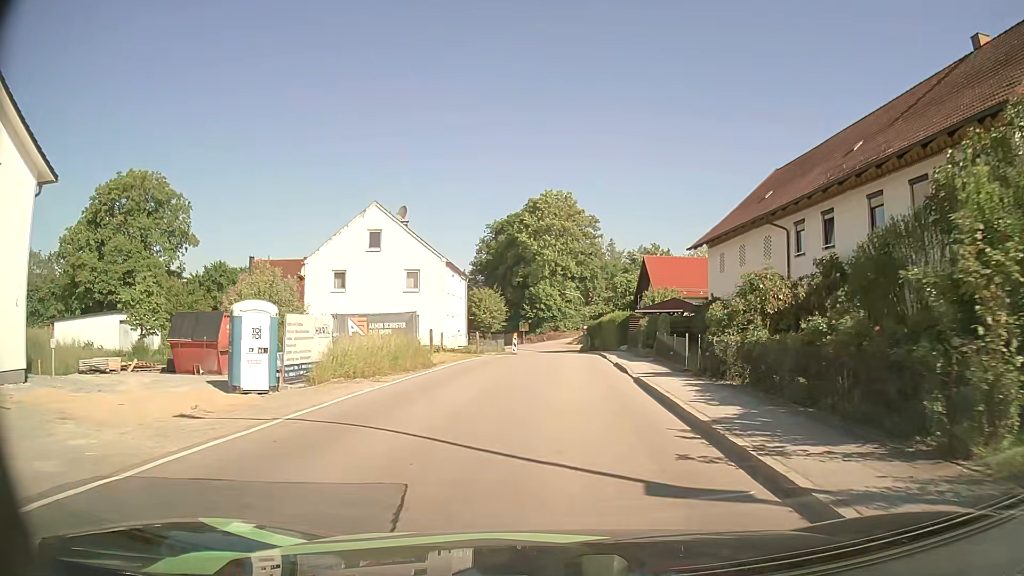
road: secondary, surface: asphalt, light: Day
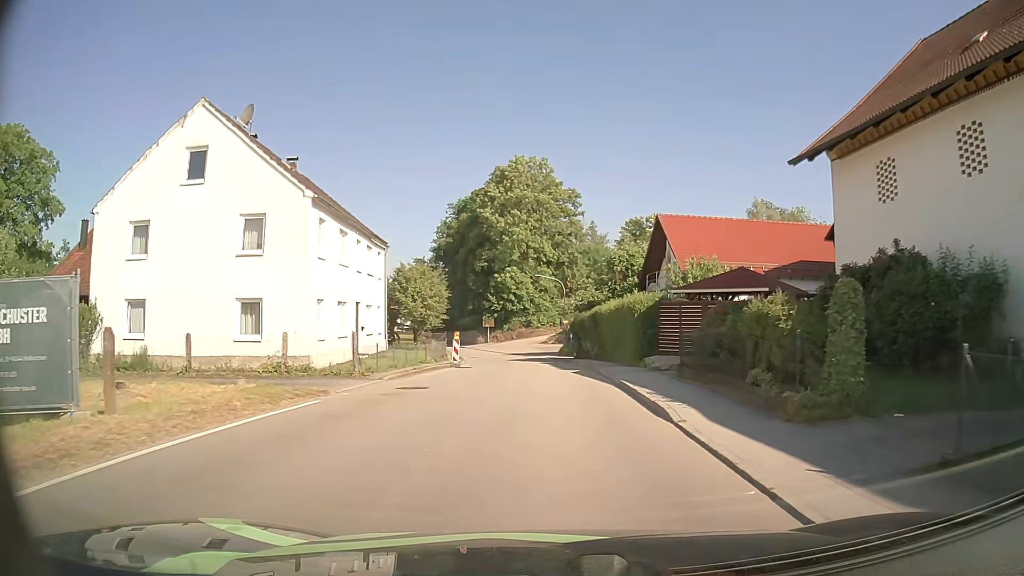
(+0.5, +20.7) m; +2°
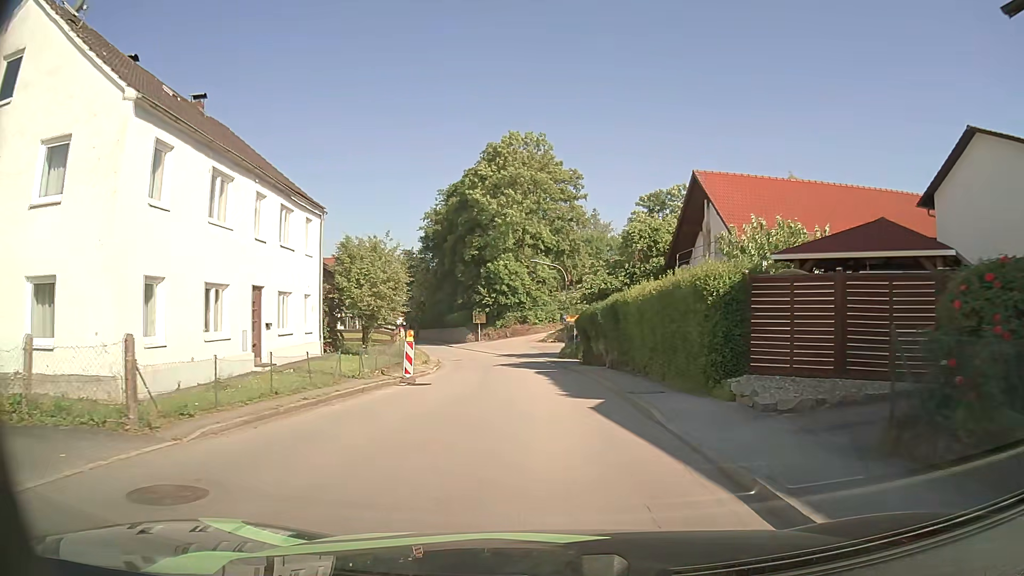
(+0.1, +10.8) m; 0°
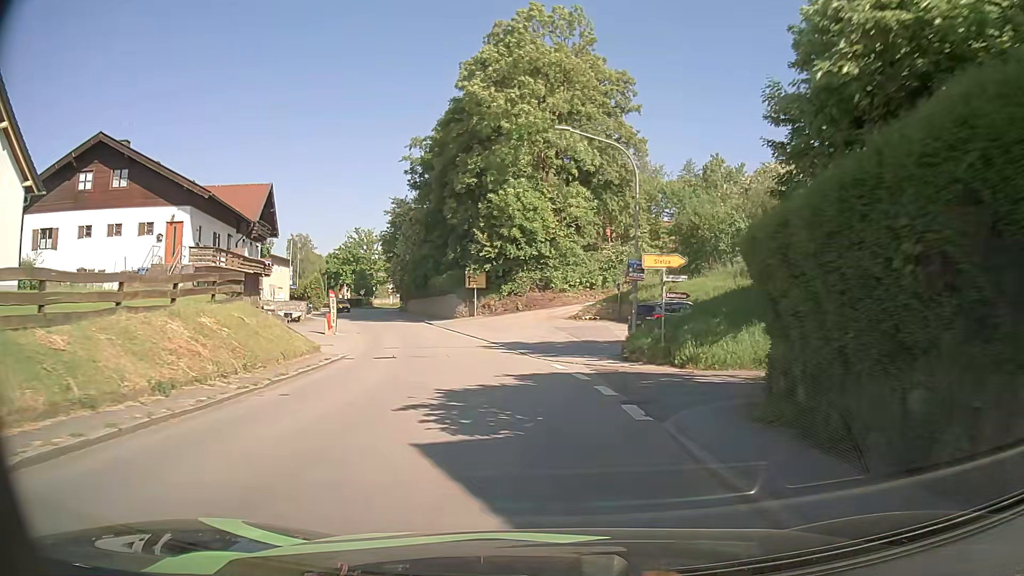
(-0.4, +29.8) m; -3°
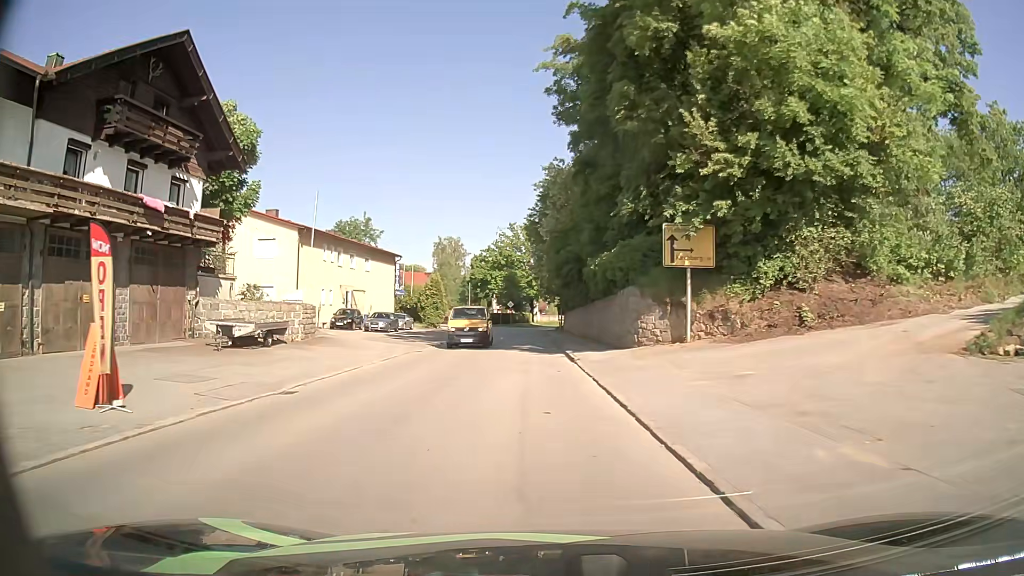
(-3.2, +31.9) m; -15°
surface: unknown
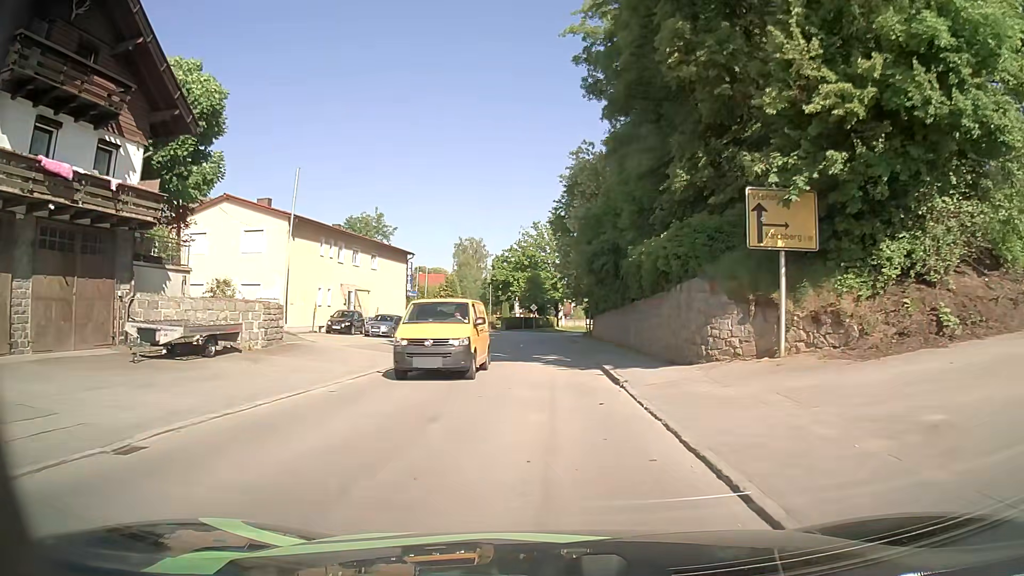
(-0.2, +6.1) m; -2°
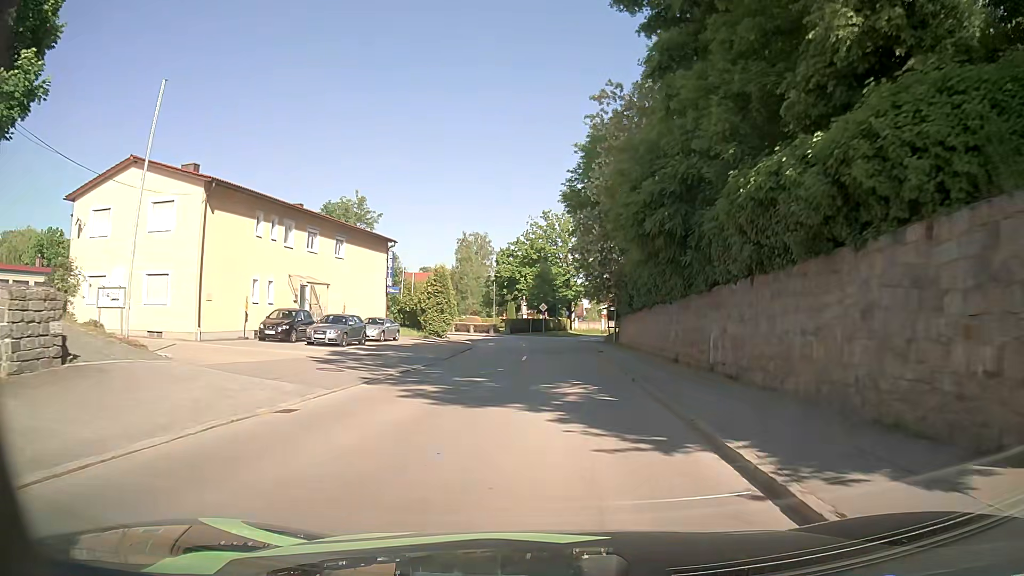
(-0.1, +11.8) m; -1°
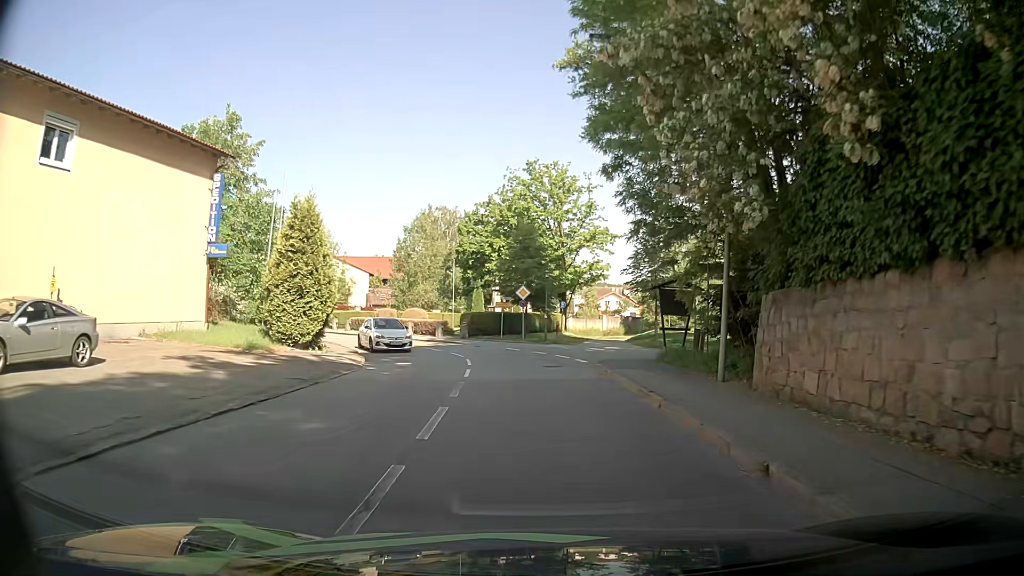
(+0.1, +26.9) m; +1°
(0, +10) (0, +20) (-2, +30) (-6, +39) (-13, +46) (-20, +53) (-27, +60) (-33, +68) (-39, +77) (-43, +86) m
